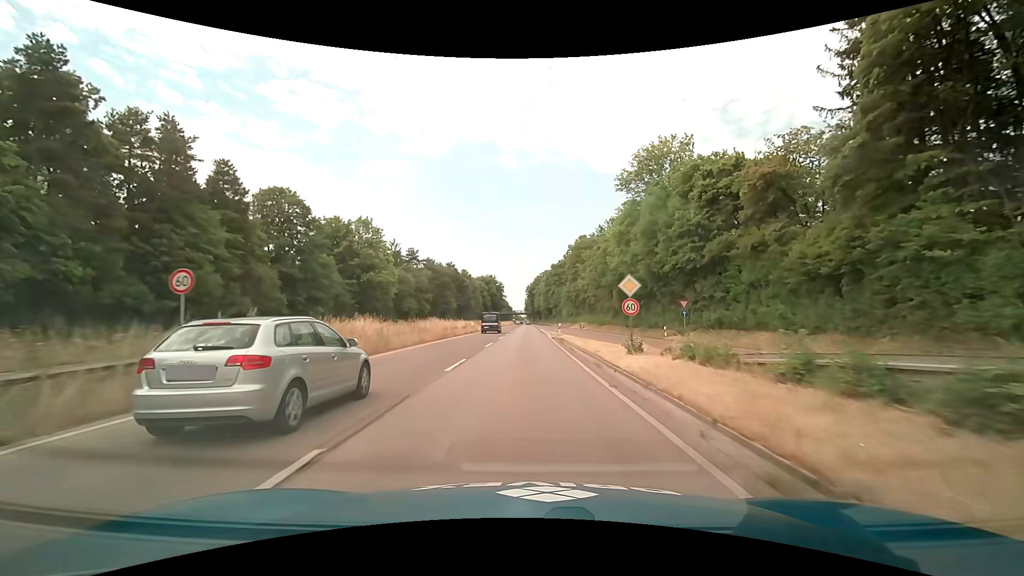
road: trunk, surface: asphalt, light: Day
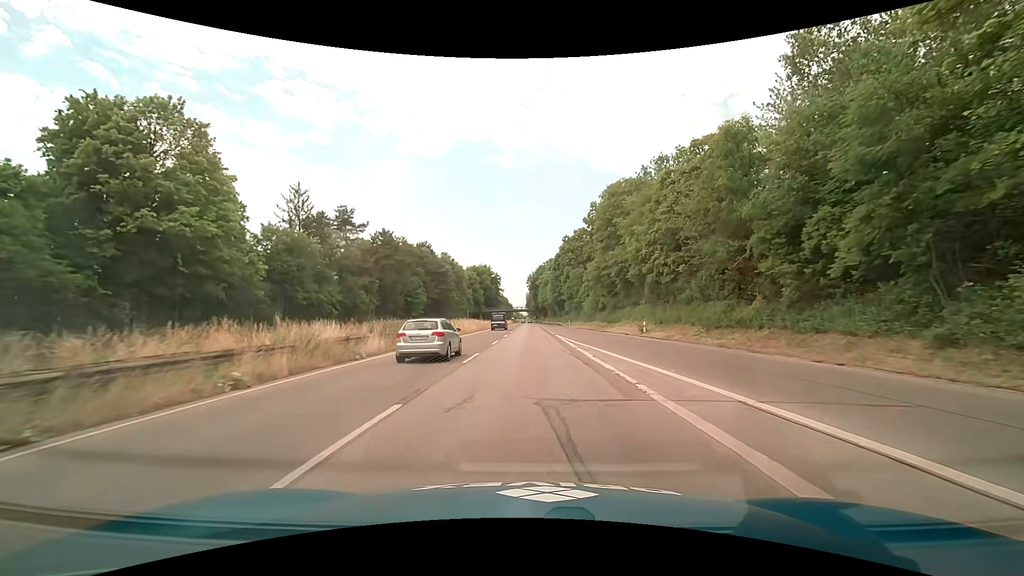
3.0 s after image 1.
(-0.3, +45.8) m; 0°
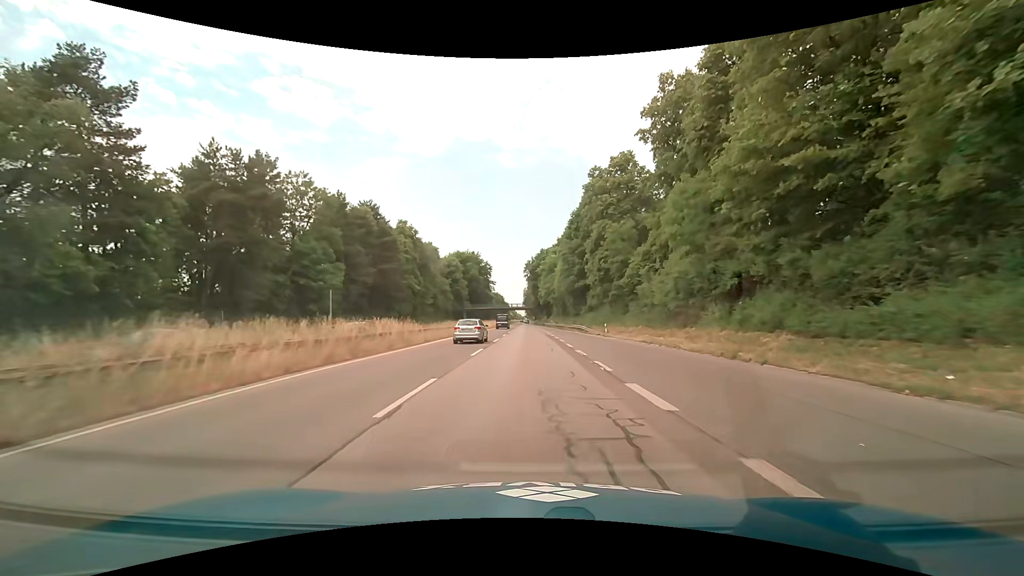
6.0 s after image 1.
(+0.1, +45.7) m; 0°
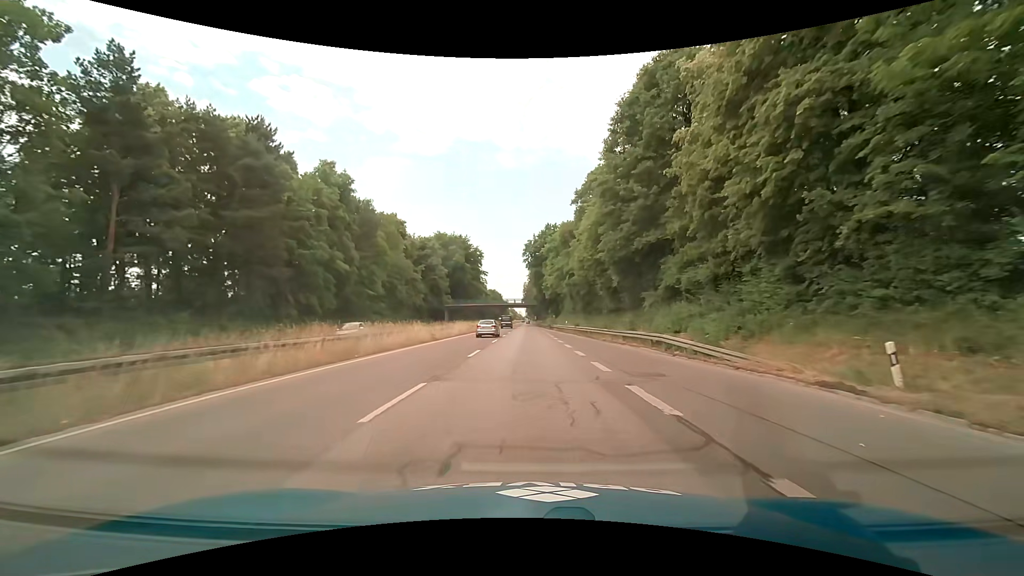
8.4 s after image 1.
(+0.1, +36.6) m; +1°
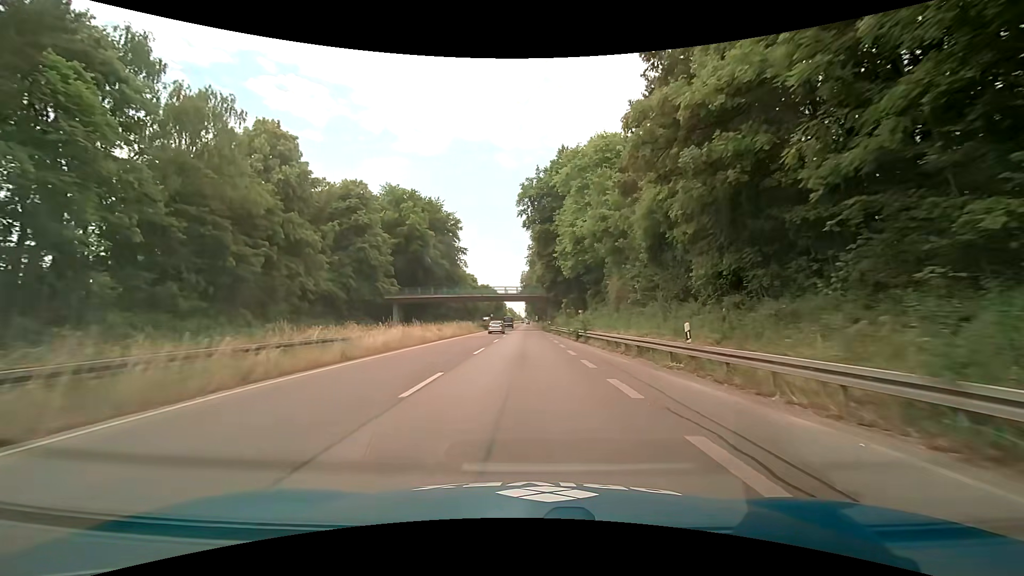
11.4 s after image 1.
(-0.5, +45.8) m; 0°
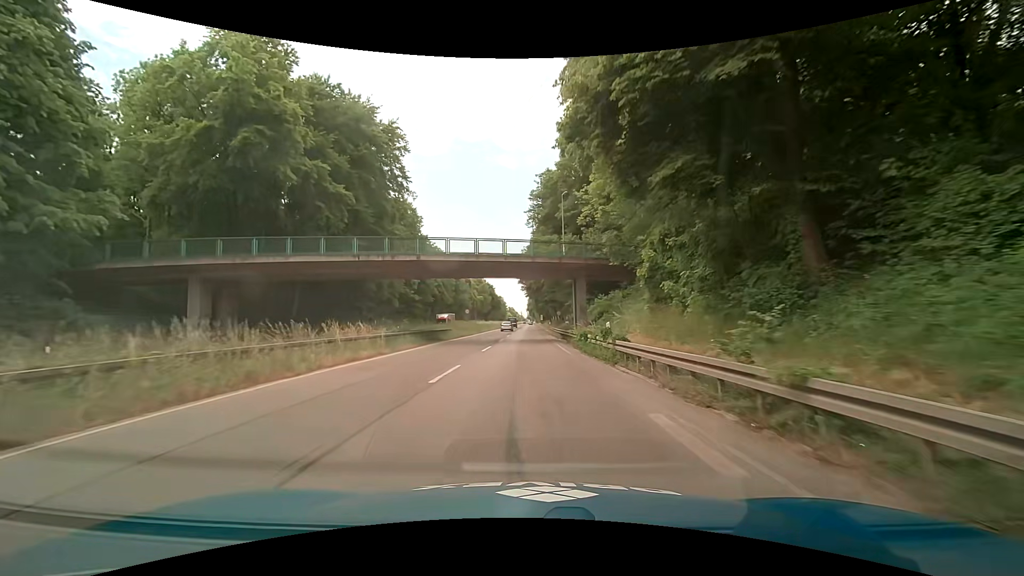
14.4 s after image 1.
(-0.3, +45.9) m; -1°
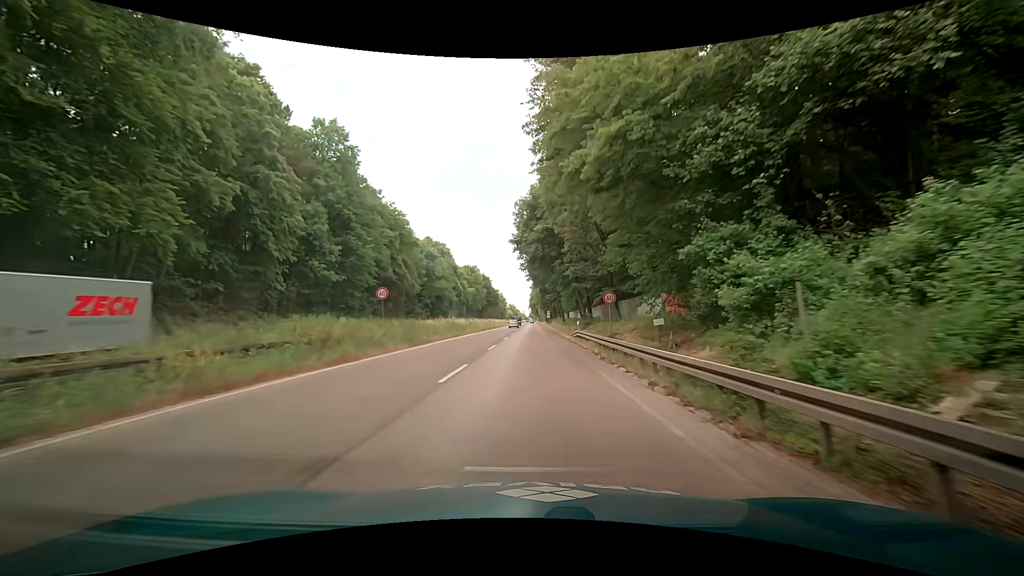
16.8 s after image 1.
(-0.1, +36.7) m; 0°
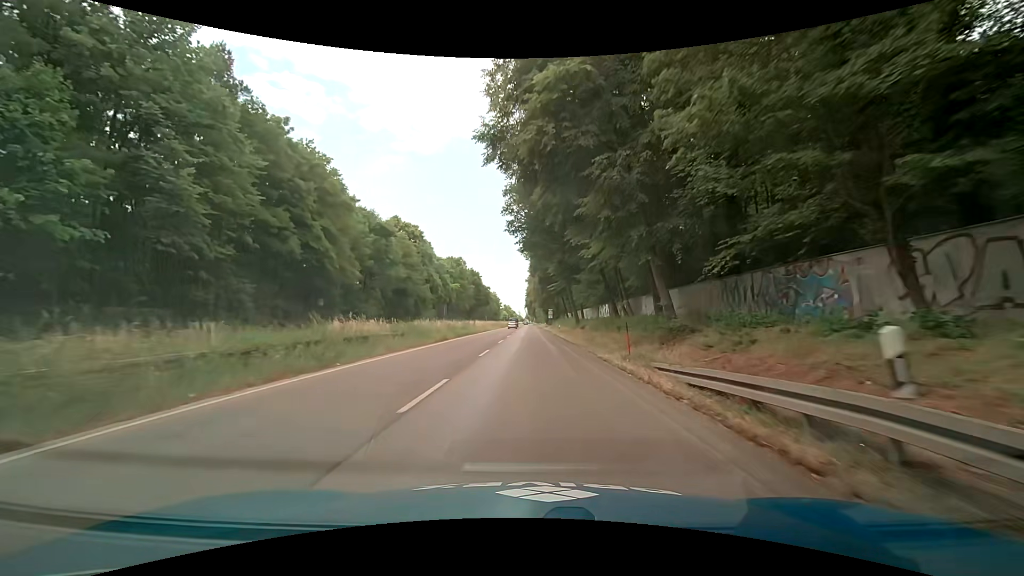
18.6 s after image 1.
(+0.1, +27.5) m; 0°
(0, +10) (0, +20) (0, +30) (0, +40) (0, +50) (+1, +60) (+1, +70) (+1, +80) (+1, +90) (+1, +100) m
